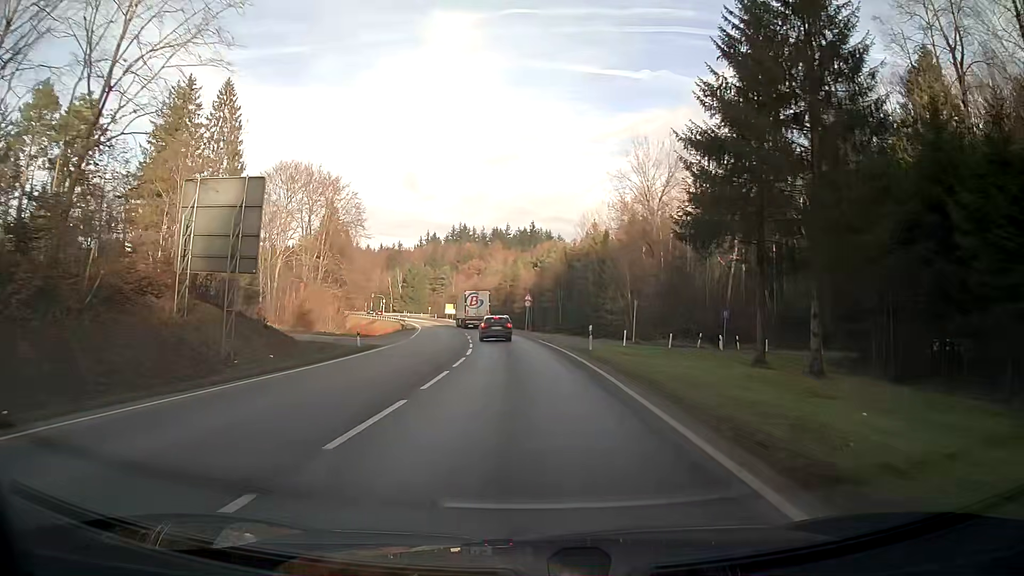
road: secondary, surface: asphalt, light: Day
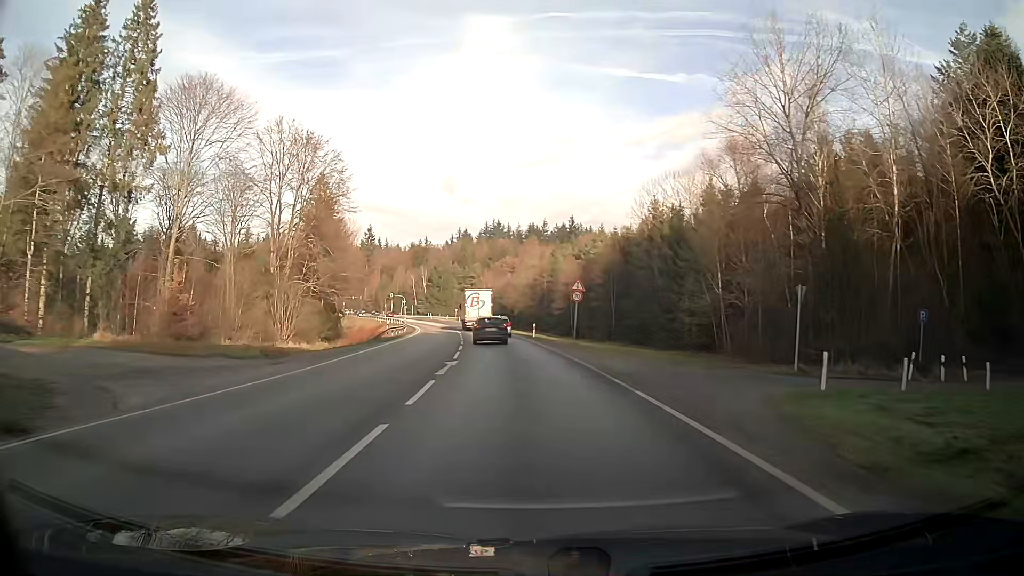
(-0.8, +26.3) m; -3°
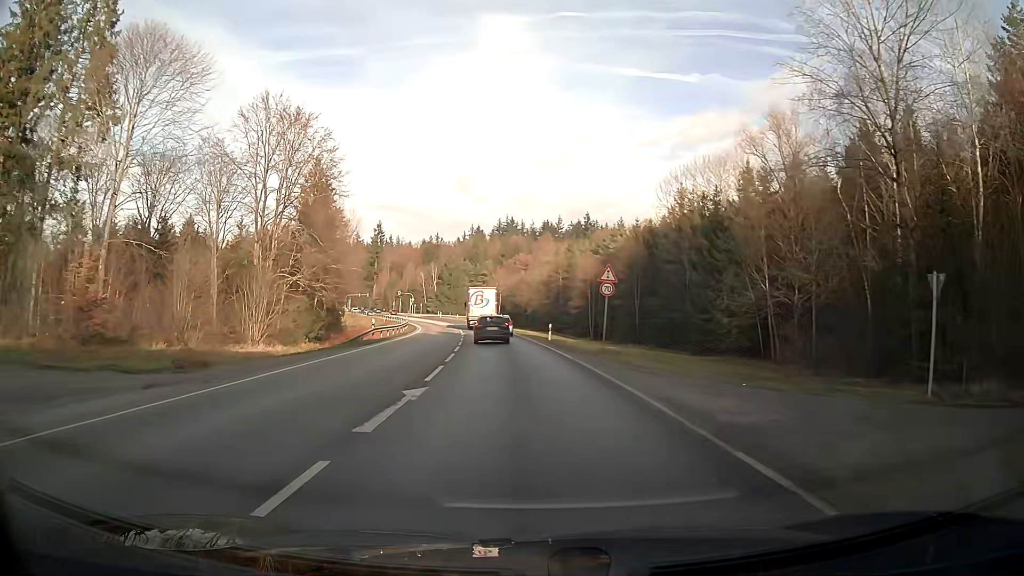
(-0.1, +8.5) m; -1°
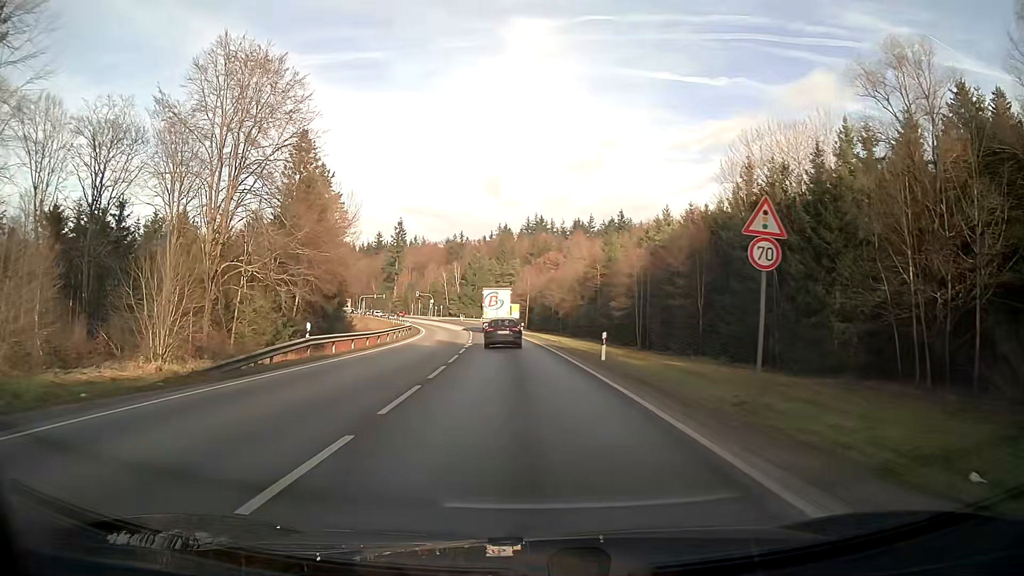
(-0.3, +16.7) m; -2°
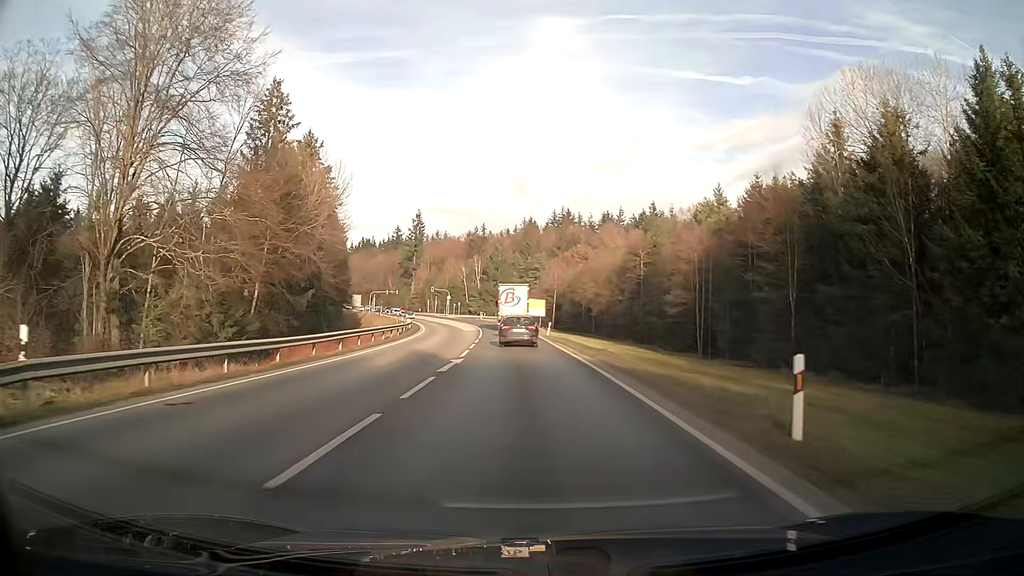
(-0.3, +16.3) m; -2°
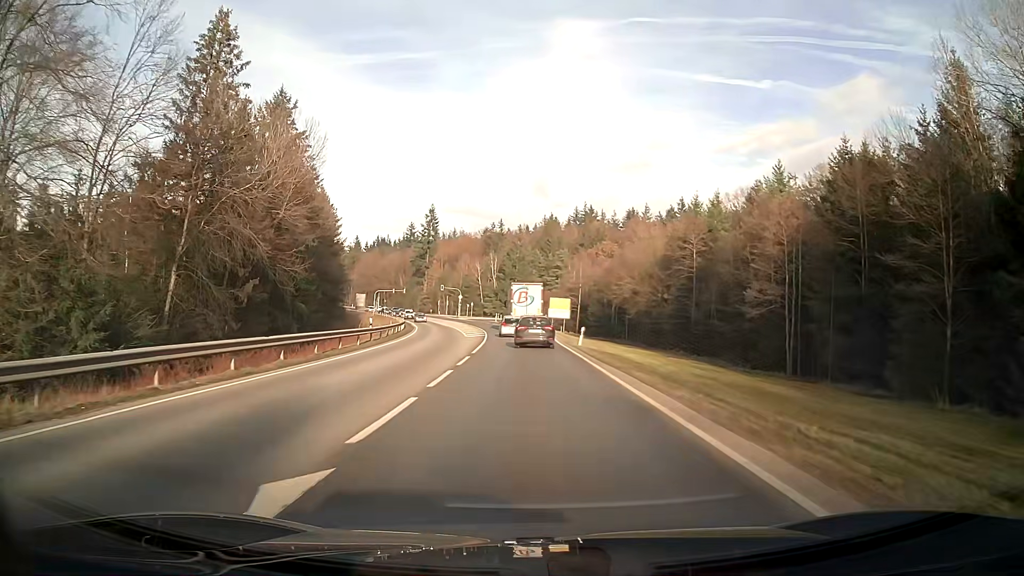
(-0.2, +16.1) m; -2°
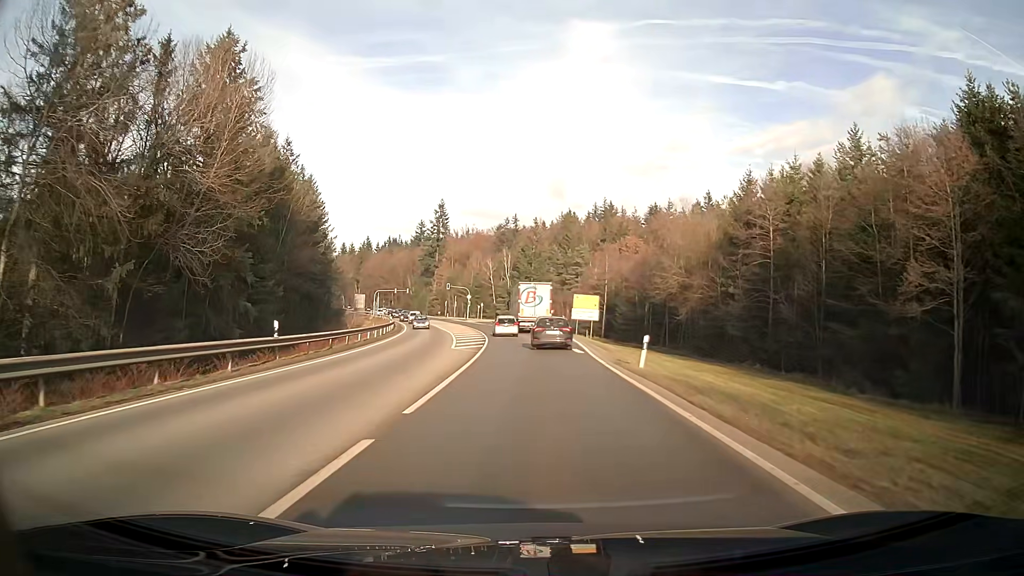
(-0.2, +16.0) m; -1°
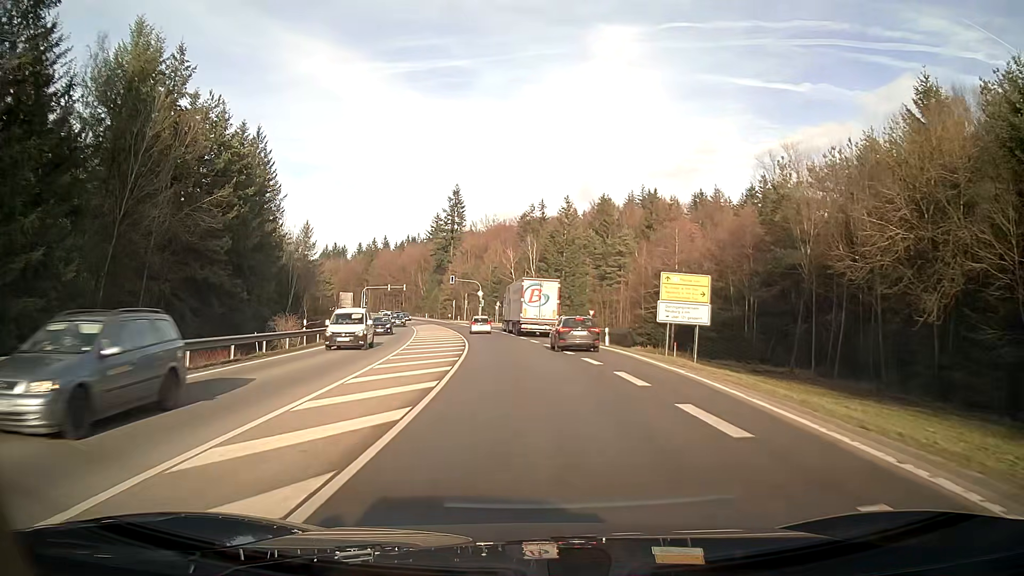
(-0.6, +31.5) m; -3°
